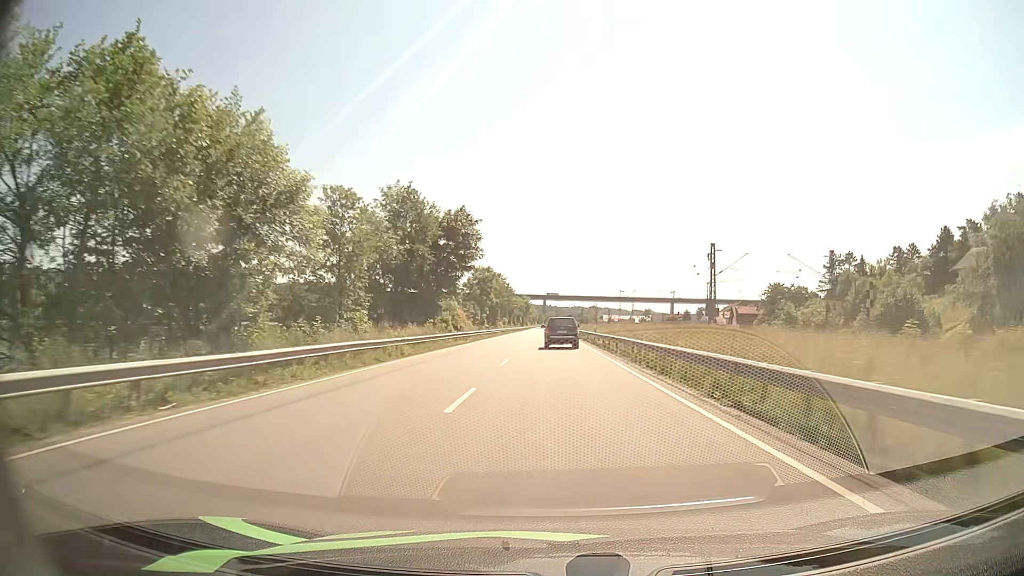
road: primary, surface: asphalt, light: Day
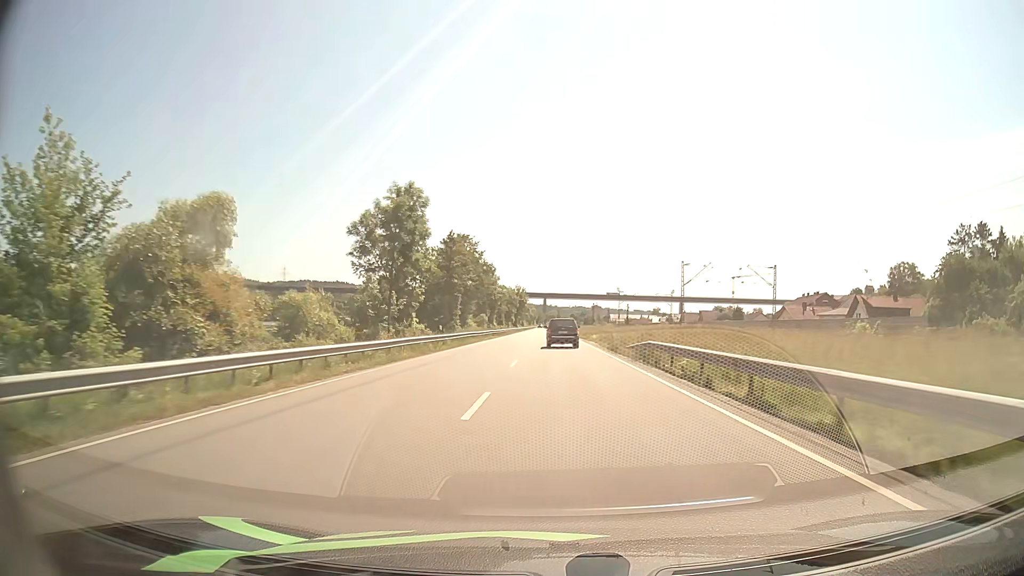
(-0.5, +61.2) m; 0°
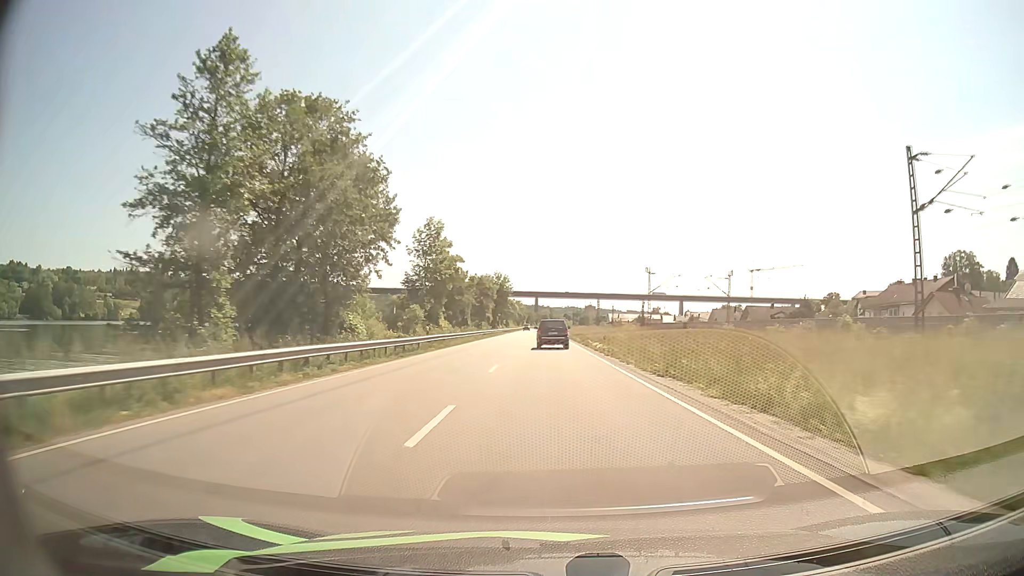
(+0.3, +50.4) m; +1°
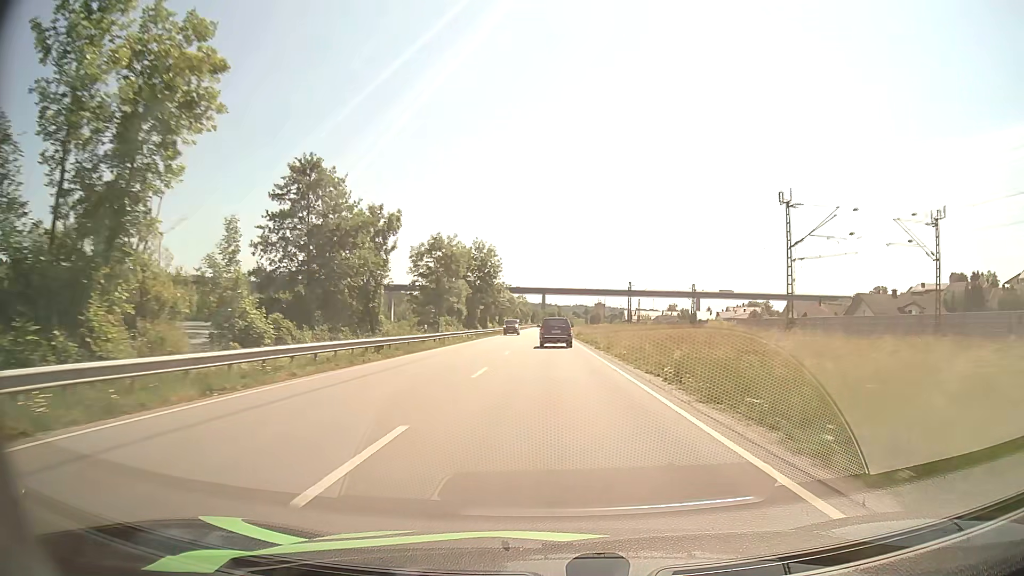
(-0.1, +50.8) m; -1°
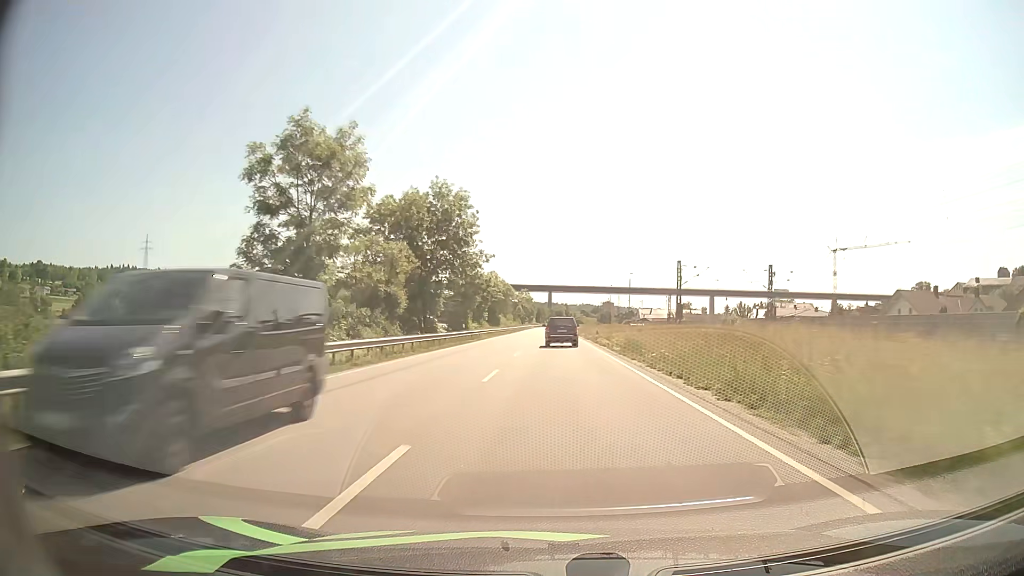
(-0.2, +37.6) m; -1°
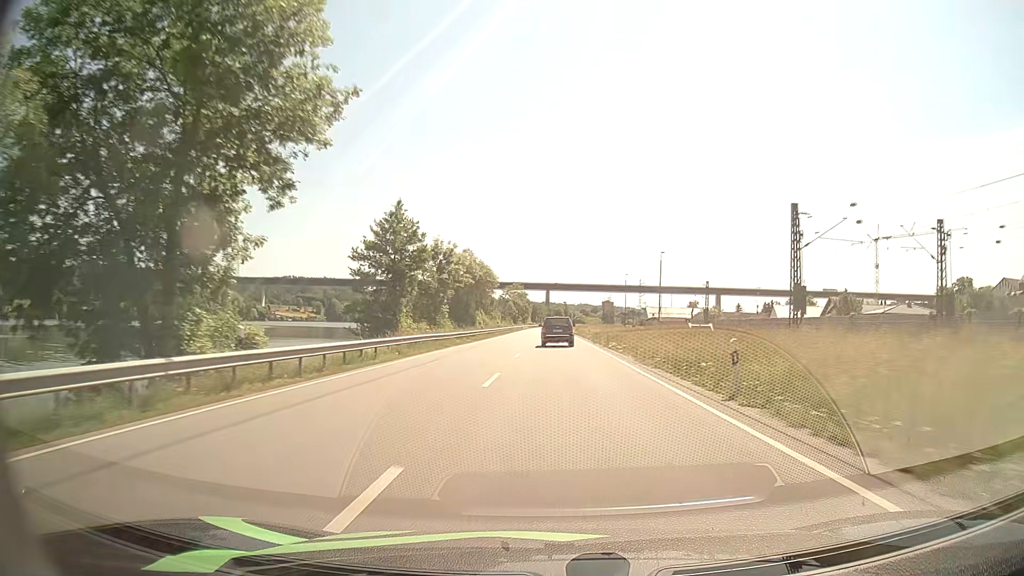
(+0.2, +37.3) m; 0°
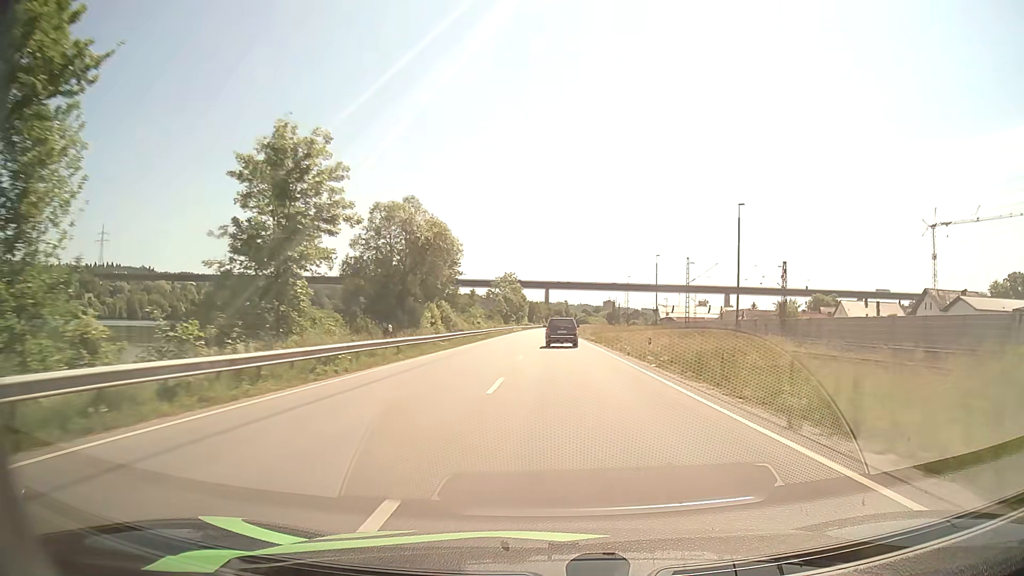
(-0.1, +37.4) m; 0°
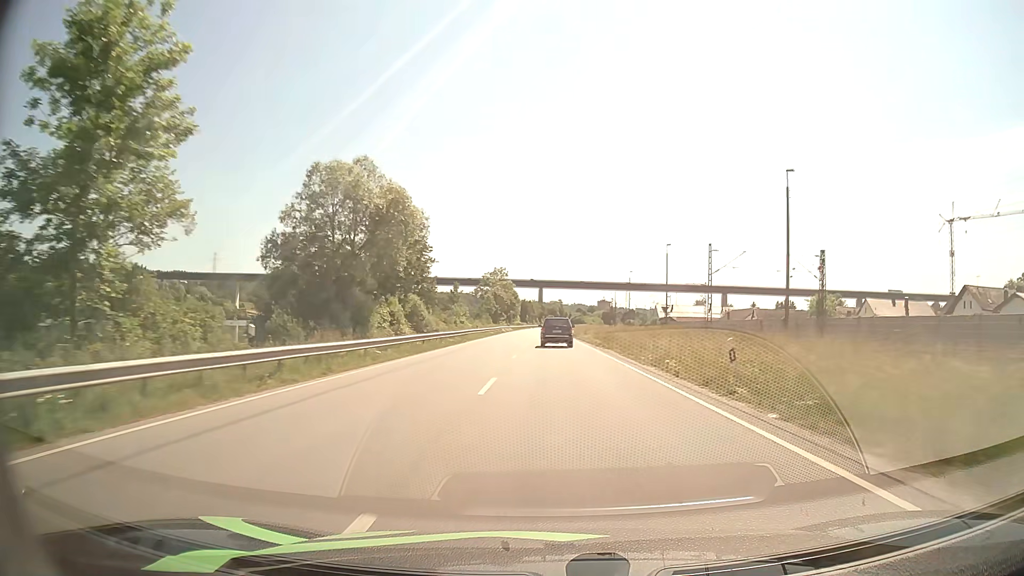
(+0.1, +12.5) m; +1°
(0, +10) (0, +20) (0, +30) (0, +40) (0, +50) (+1, +60) (+1, +70) (0, +80) (0, +90) (0, +100) m
